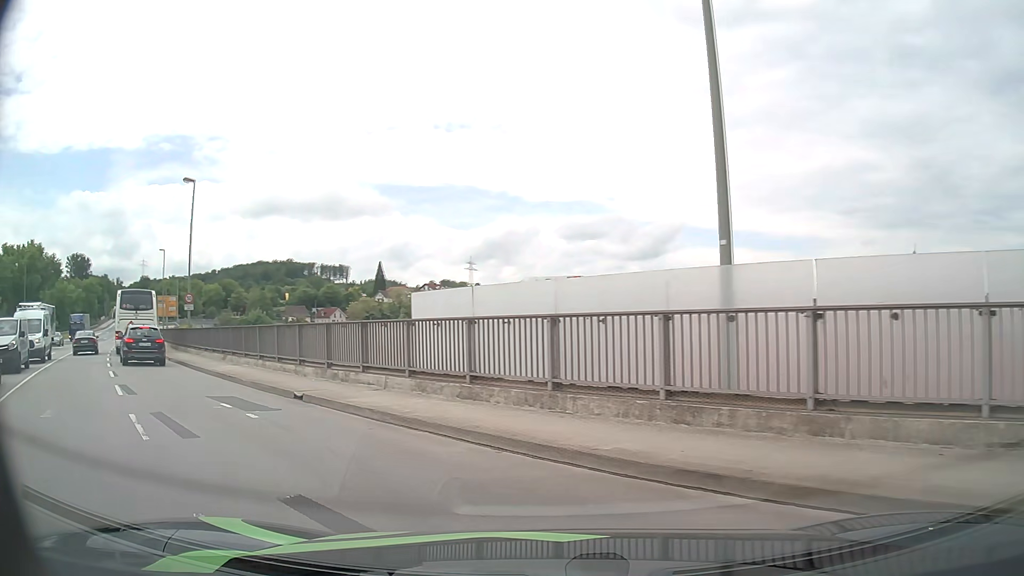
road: primary_link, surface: asphalt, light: Day
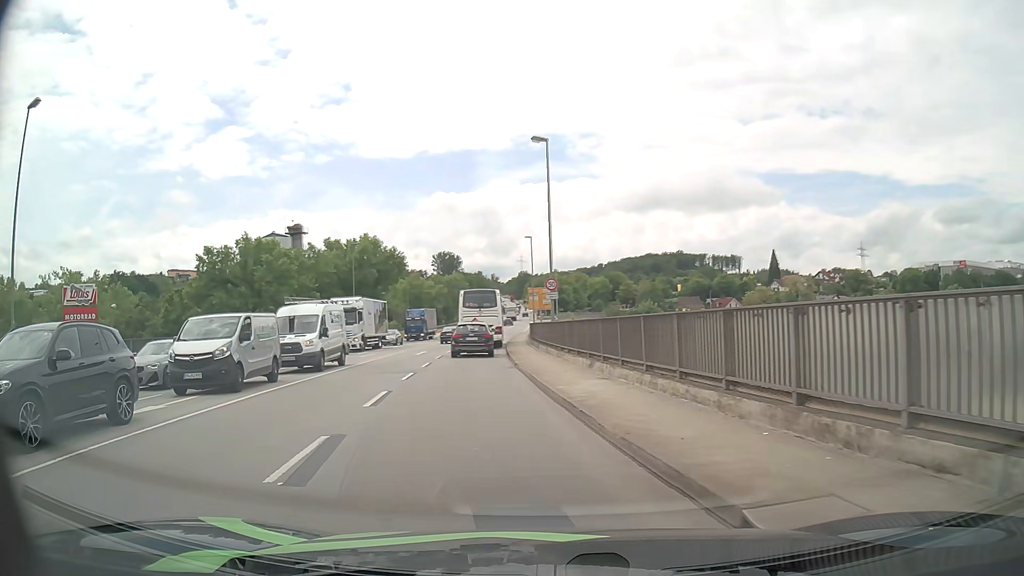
(-2.7, +8.6) m; -34°
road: primary
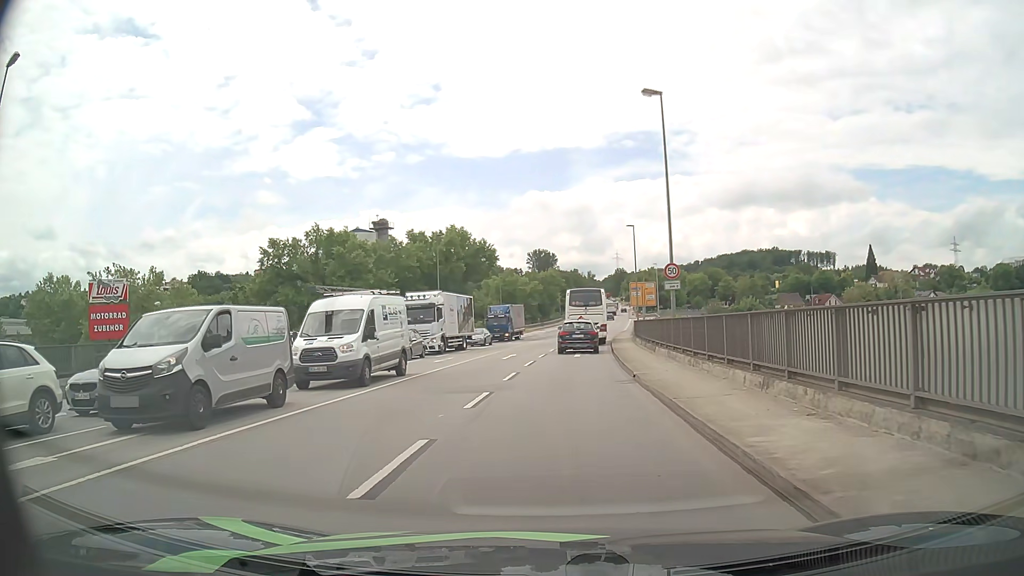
(-0.6, +6.6) m; -8°
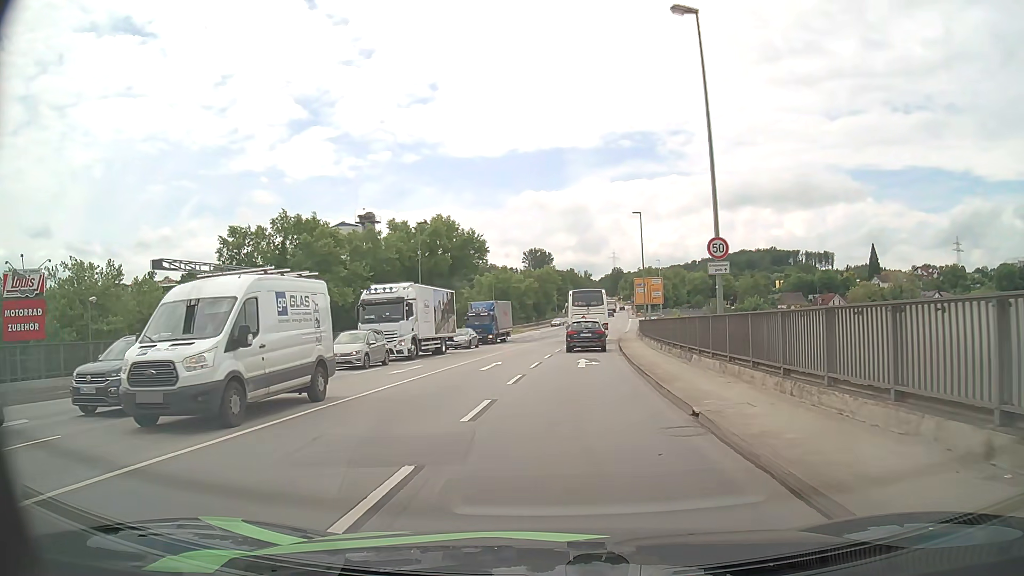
(0.0, +7.7) m; 0°
